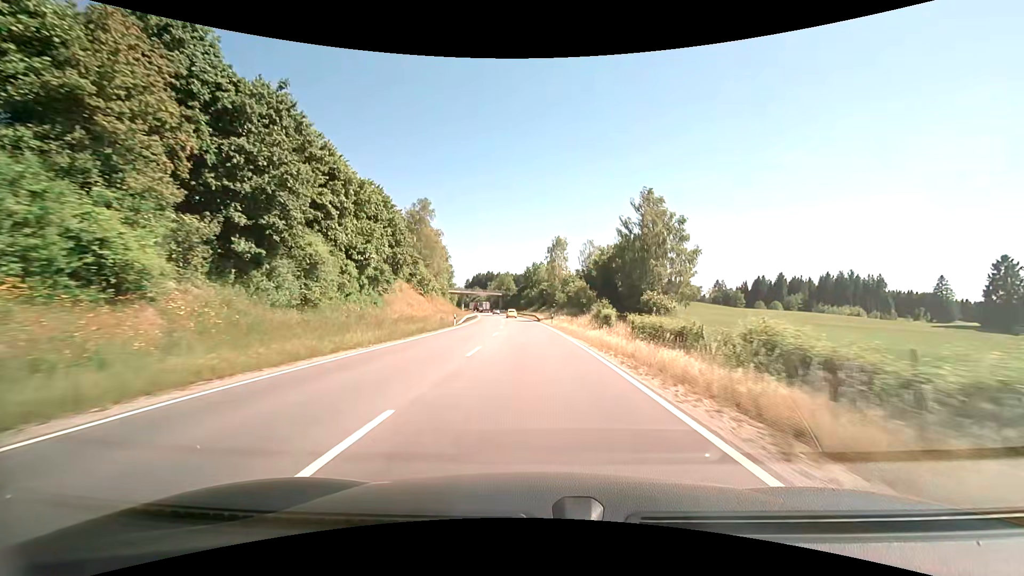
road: primary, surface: asphalt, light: Day
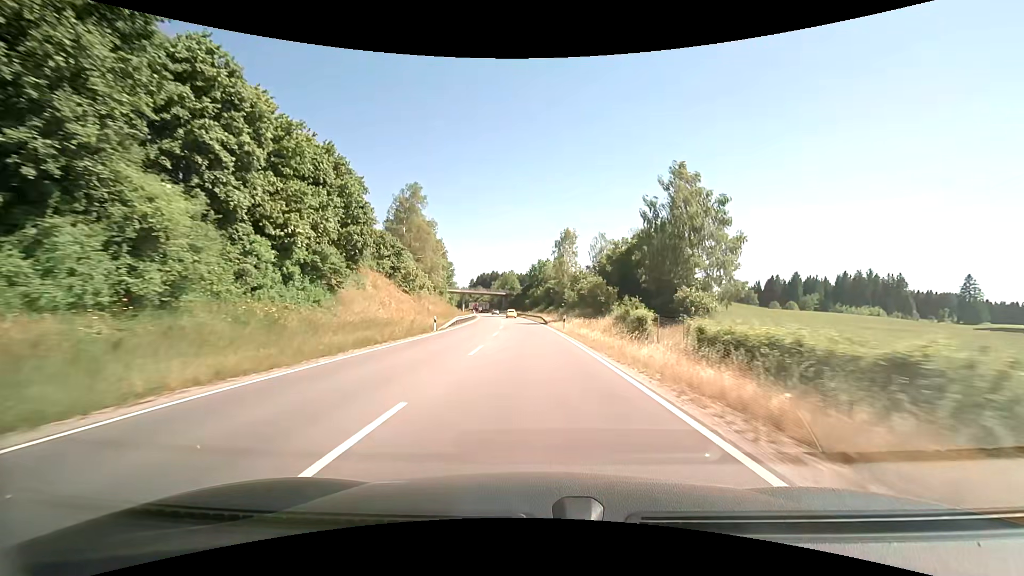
(-0.1, +11.5) m; 0°
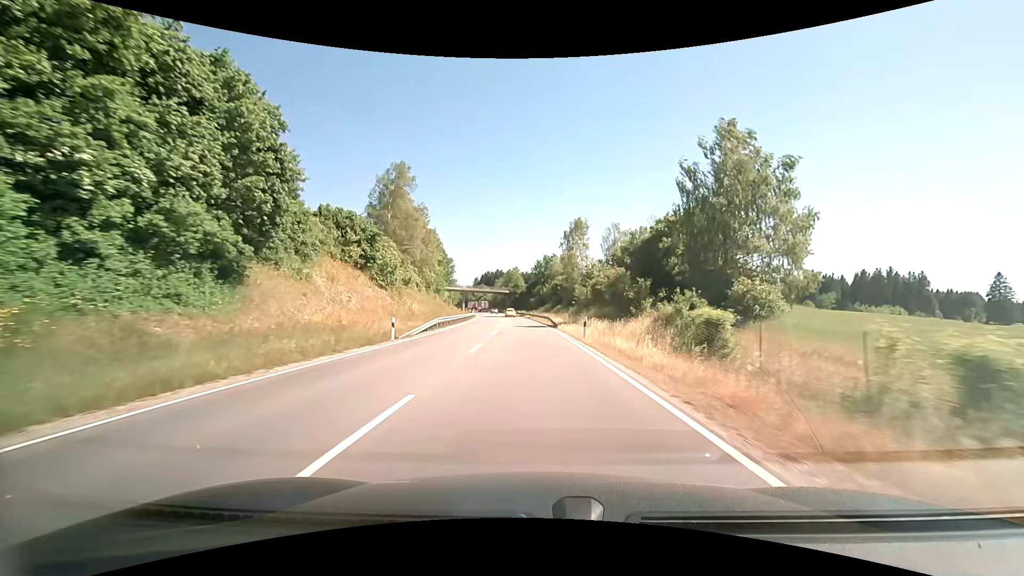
(-0.1, +11.6) m; -1°
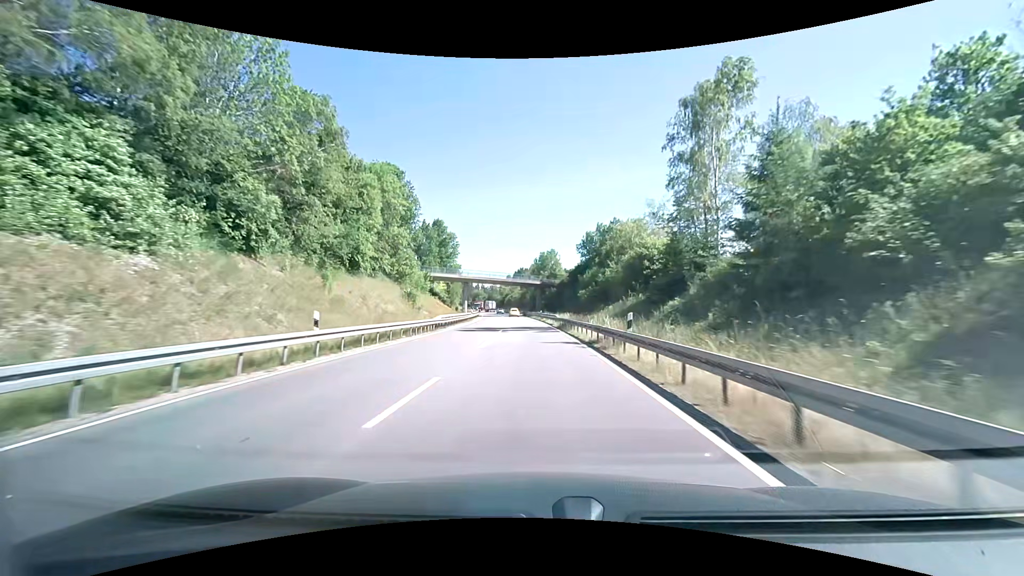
(-0.8, +58.9) m; -1°
(0, +10) (0, +20) (-1, +30) (-2, +40) (-3, +50) (-4, +60) (-5, +70) (-6, +80) (-7, +90) (-8, +100) m
